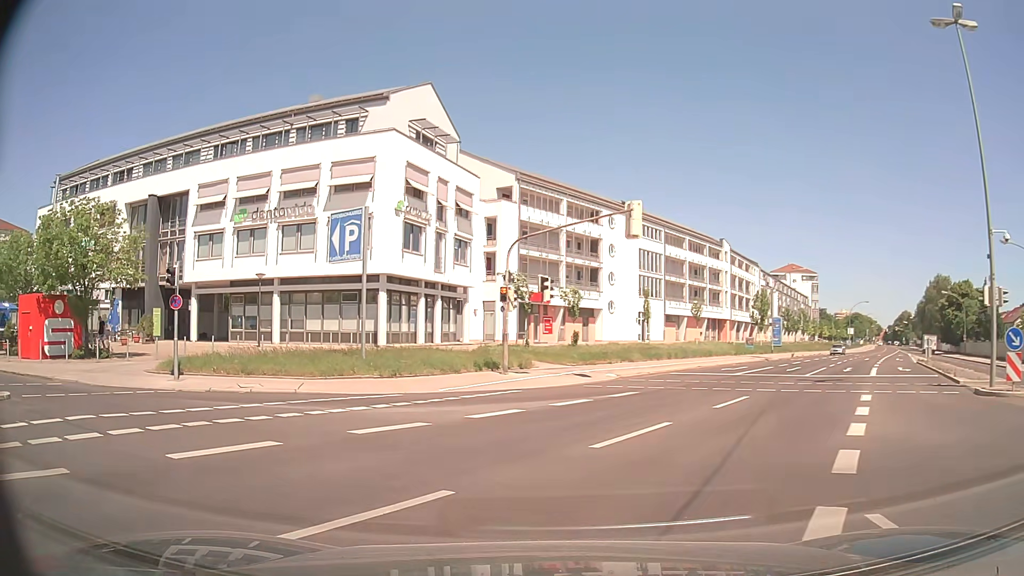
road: secondary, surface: asphalt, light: Day
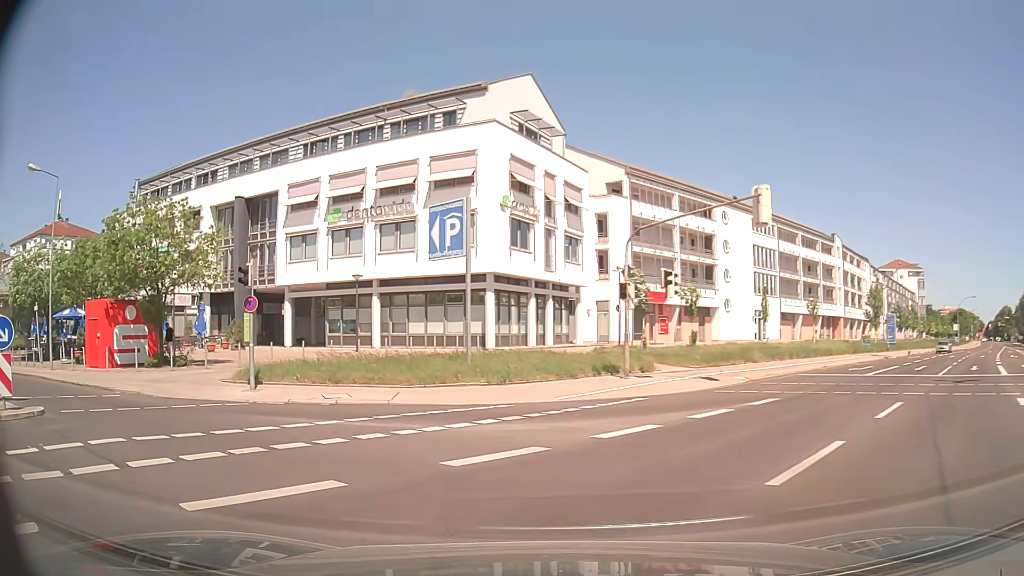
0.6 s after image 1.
(-0.2, +2.4) m; -9°
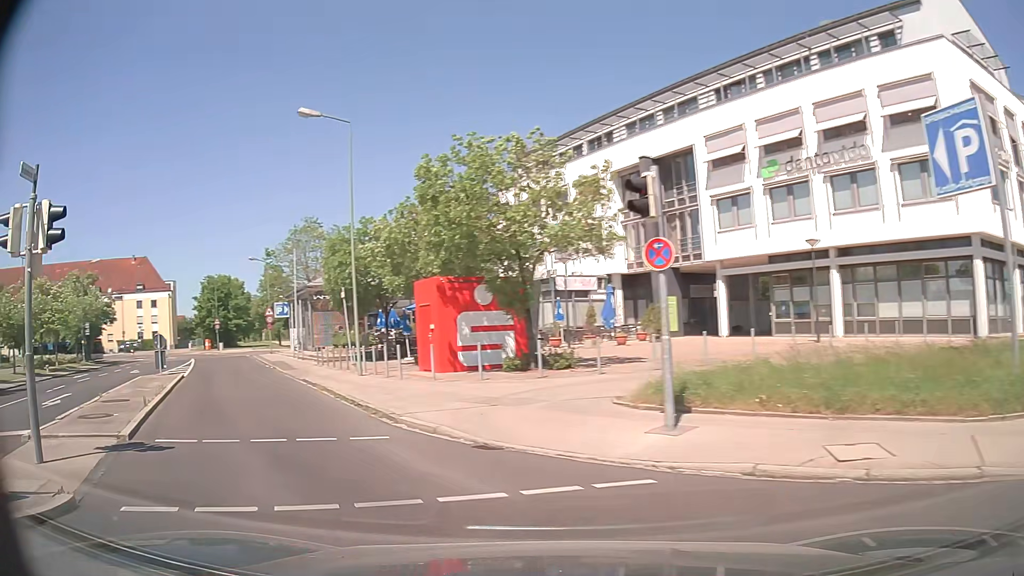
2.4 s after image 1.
(-2.8, +9.2) m; -36°
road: residential
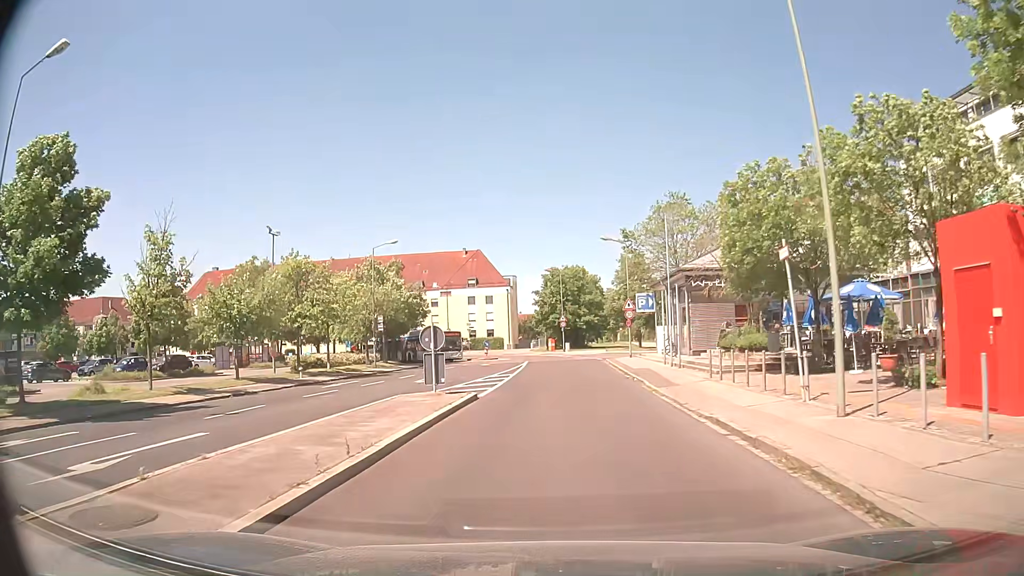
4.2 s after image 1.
(-4.3, +11.3) m; -30°
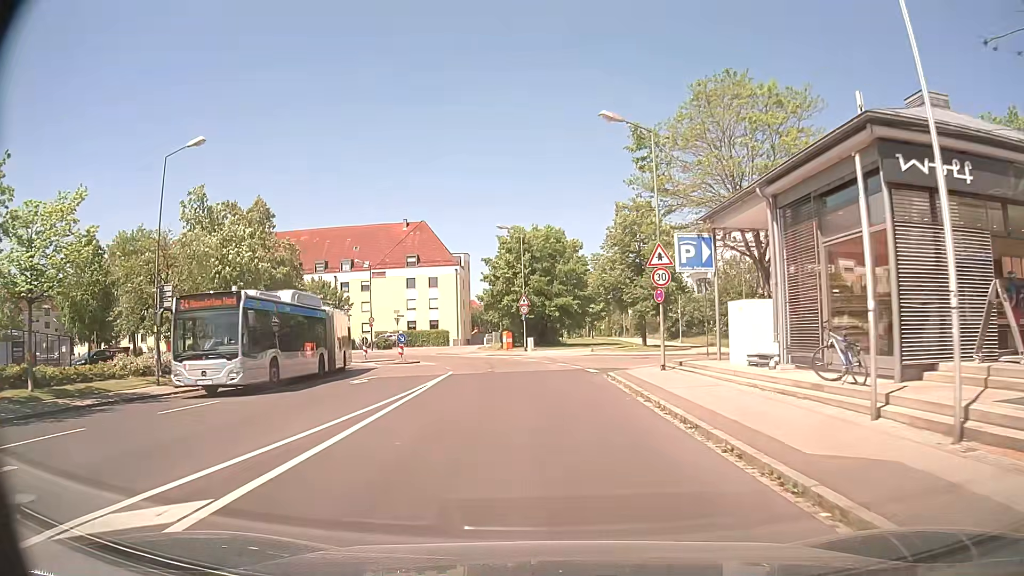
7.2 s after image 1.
(+0.5, +24.7) m; +2°
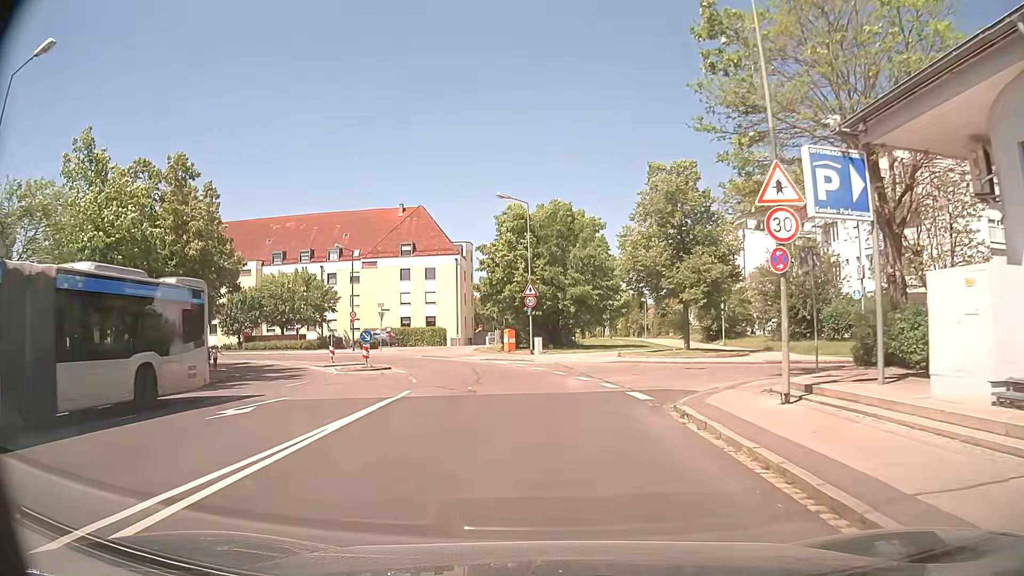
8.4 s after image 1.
(-0.1, +10.2) m; -1°
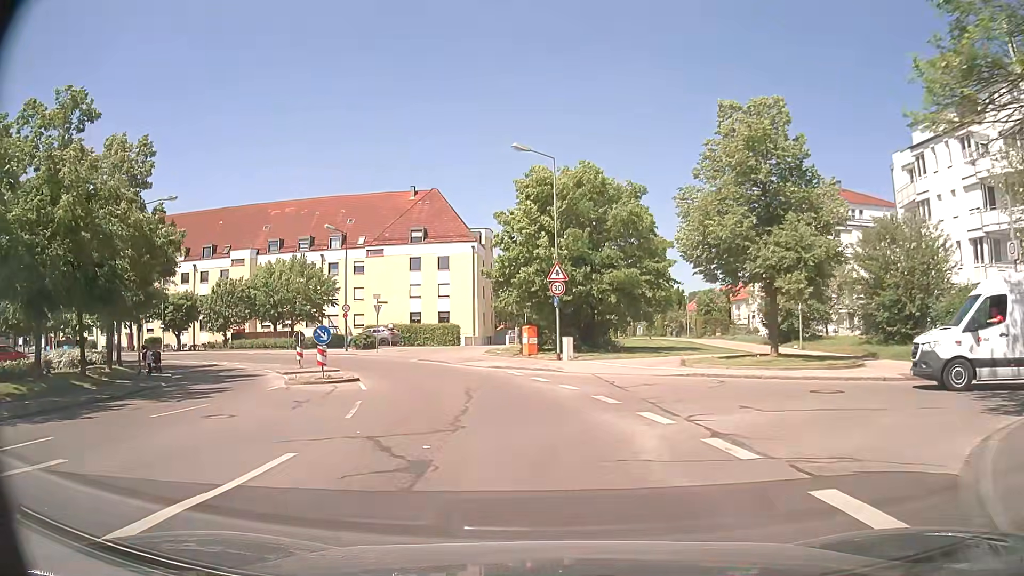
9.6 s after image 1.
(-0.2, +9.5) m; -2°
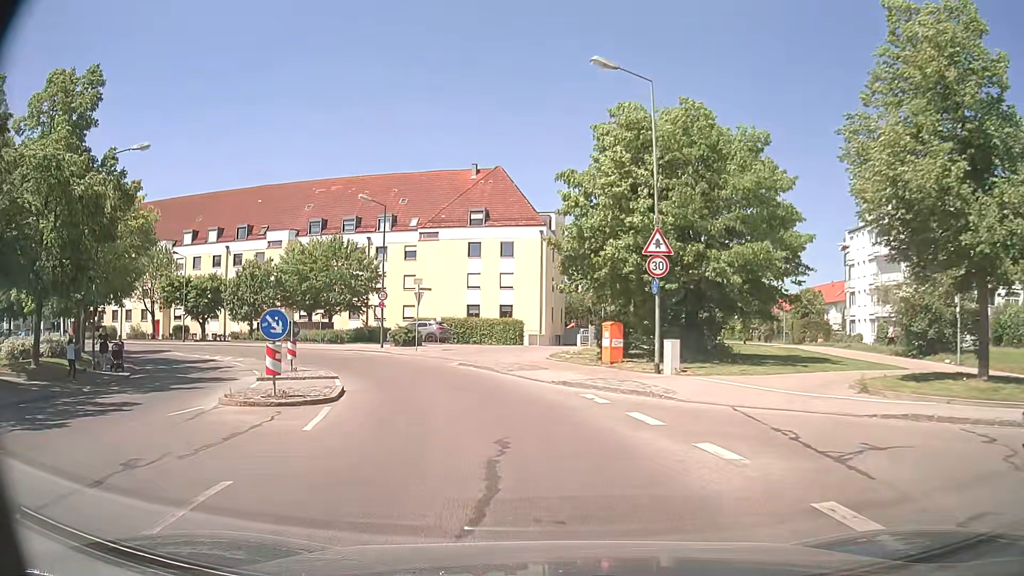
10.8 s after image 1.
(-0.4, +9.0) m; -6°
